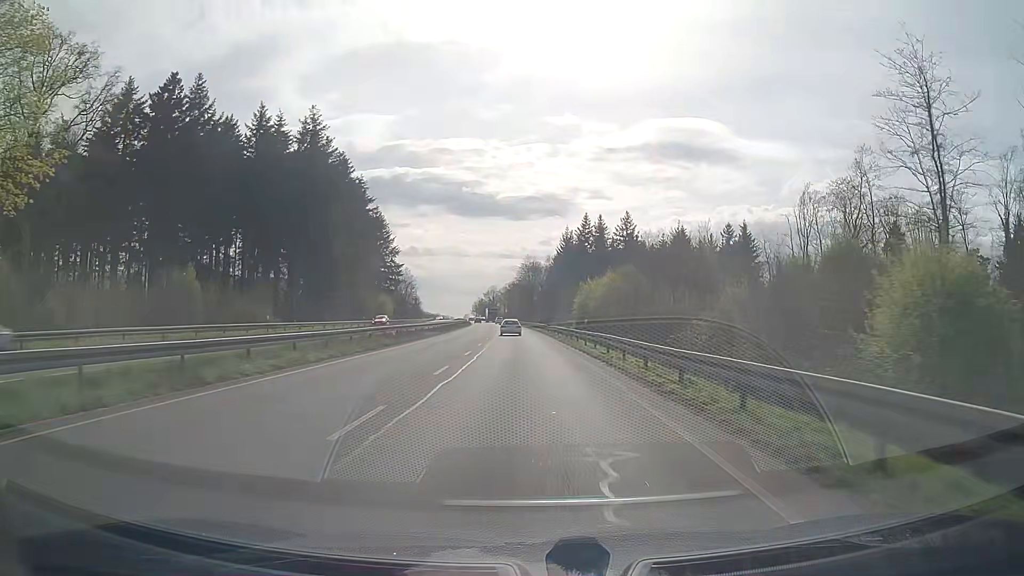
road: trunk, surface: asphalt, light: Day
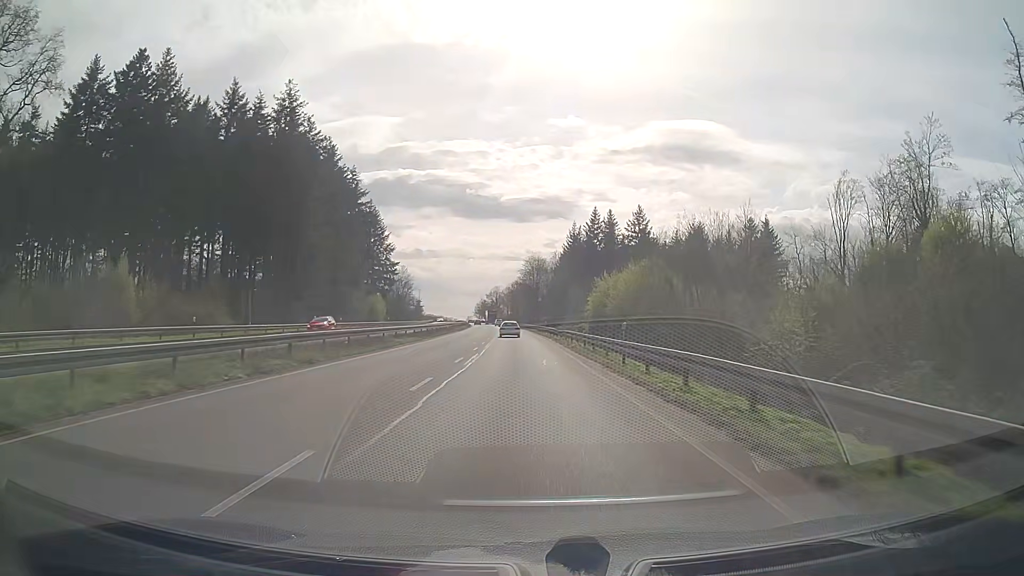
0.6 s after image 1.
(-0.1, +12.4) m; 0°
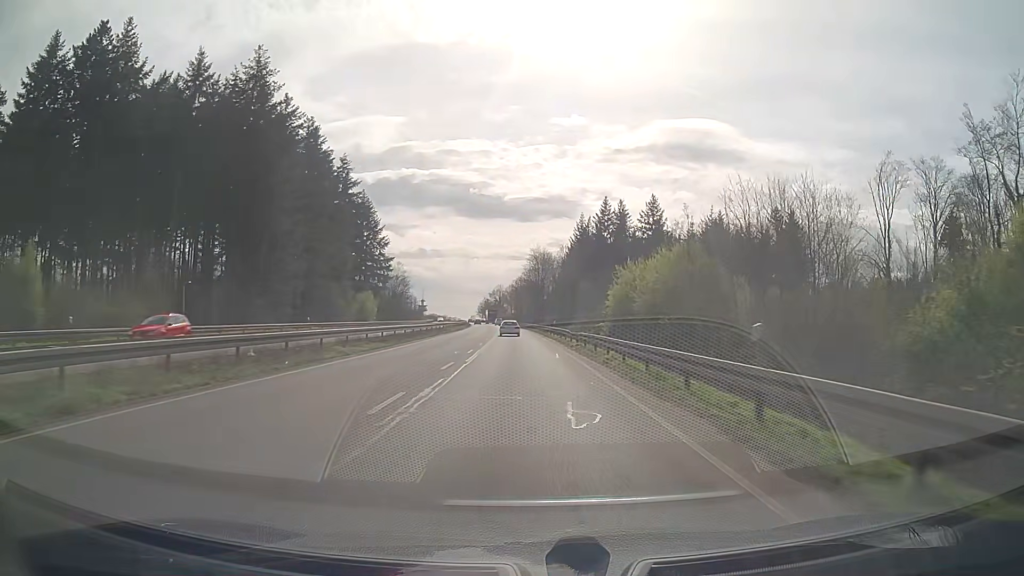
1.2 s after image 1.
(-0.1, +12.4) m; -1°
